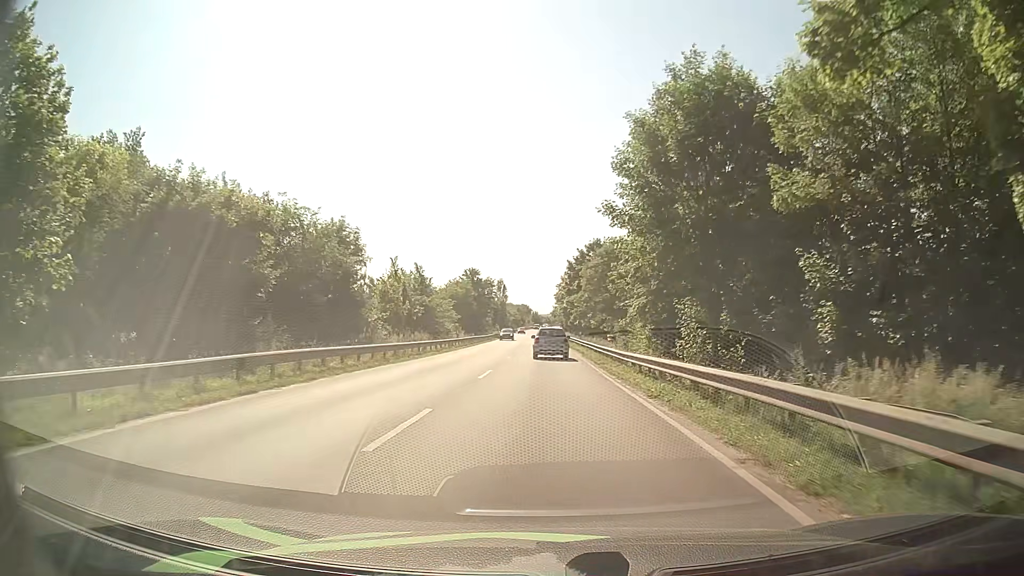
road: primary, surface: asphalt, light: Day
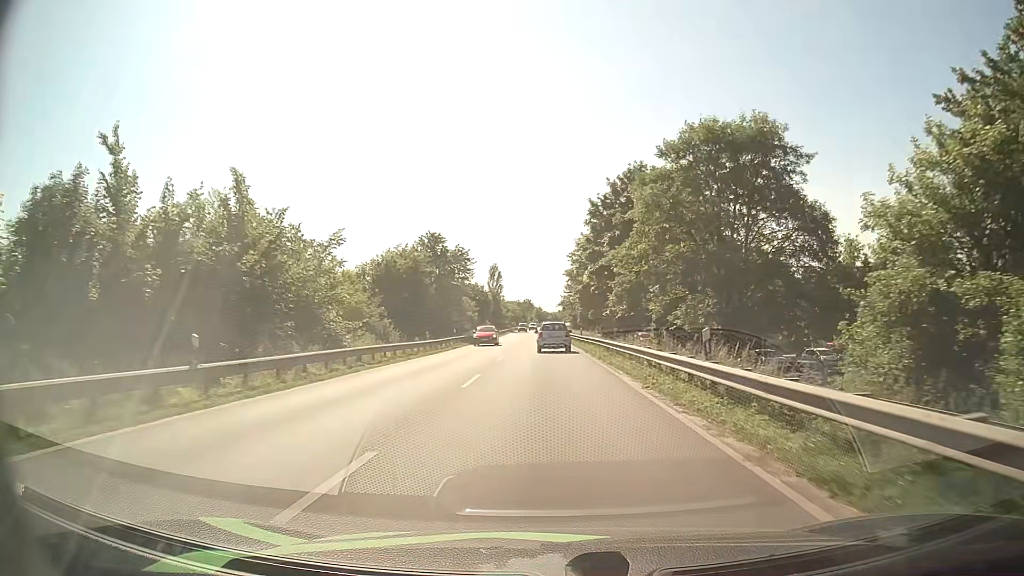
(-0.4, +40.2) m; -1°
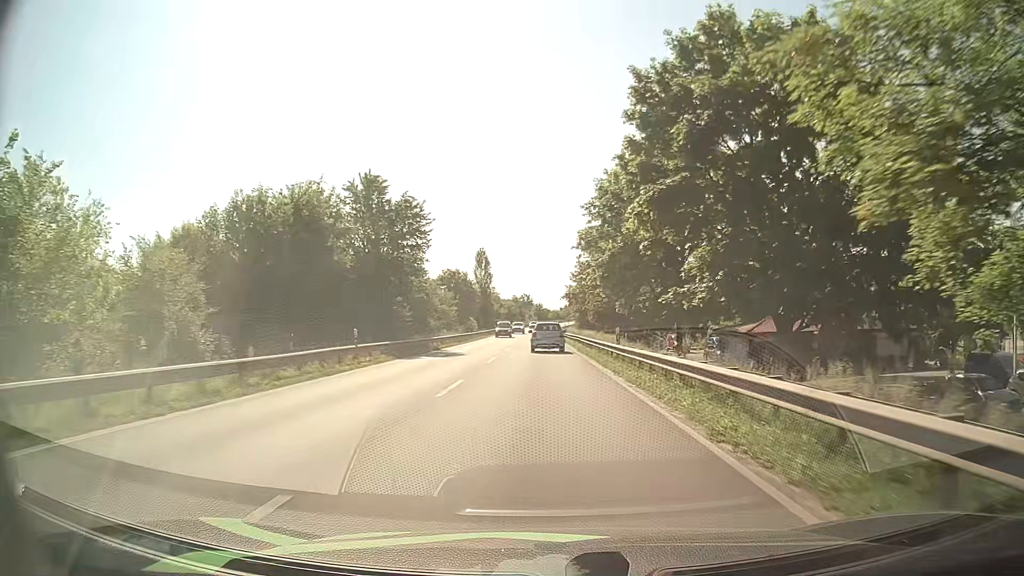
(+0.1, +26.2) m; 0°
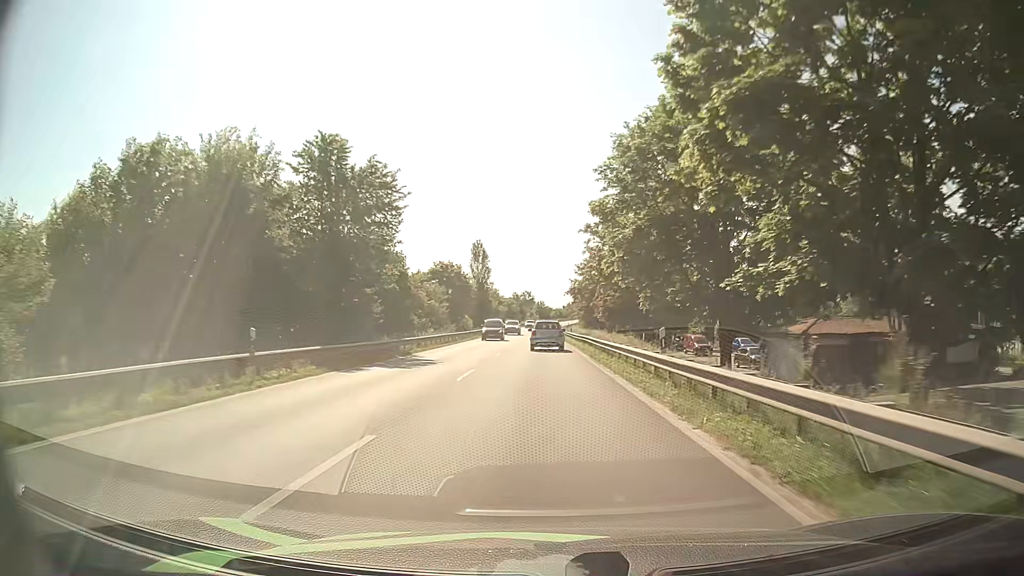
(0.0, +9.0) m; 0°
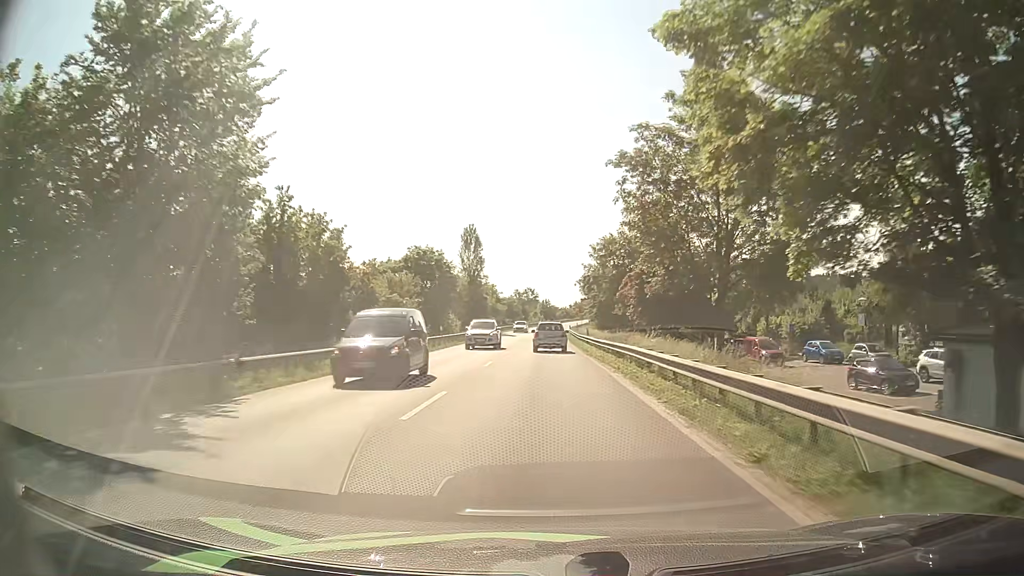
(-0.2, +18.5) m; 0°
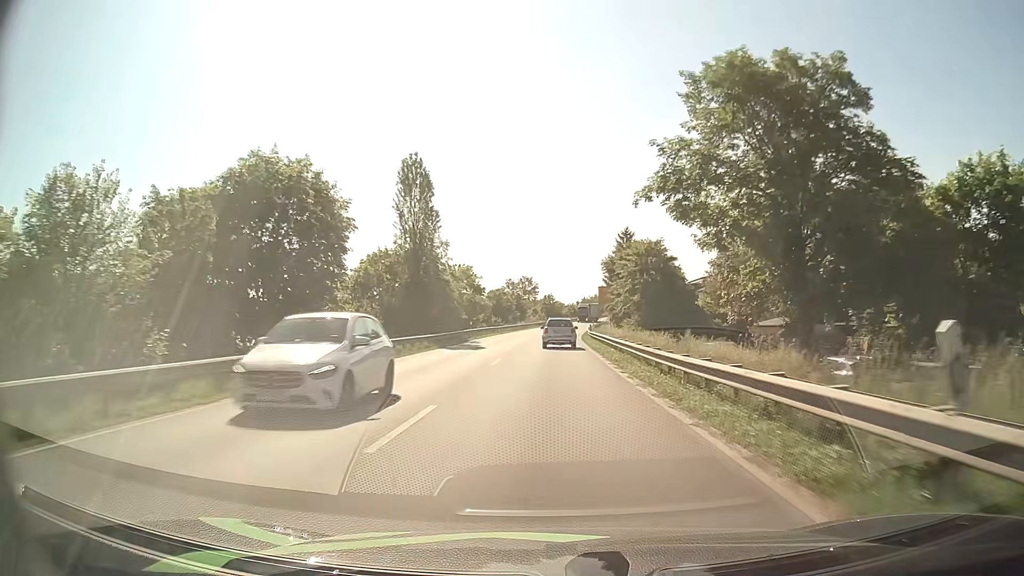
(-0.4, +38.8) m; -1°
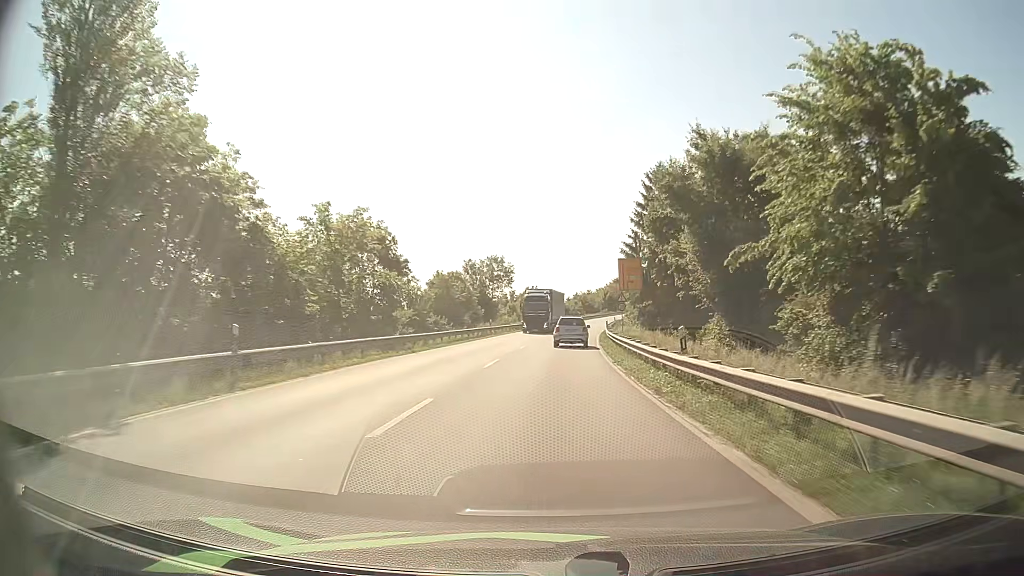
(+0.3, +39.1) m; +1°
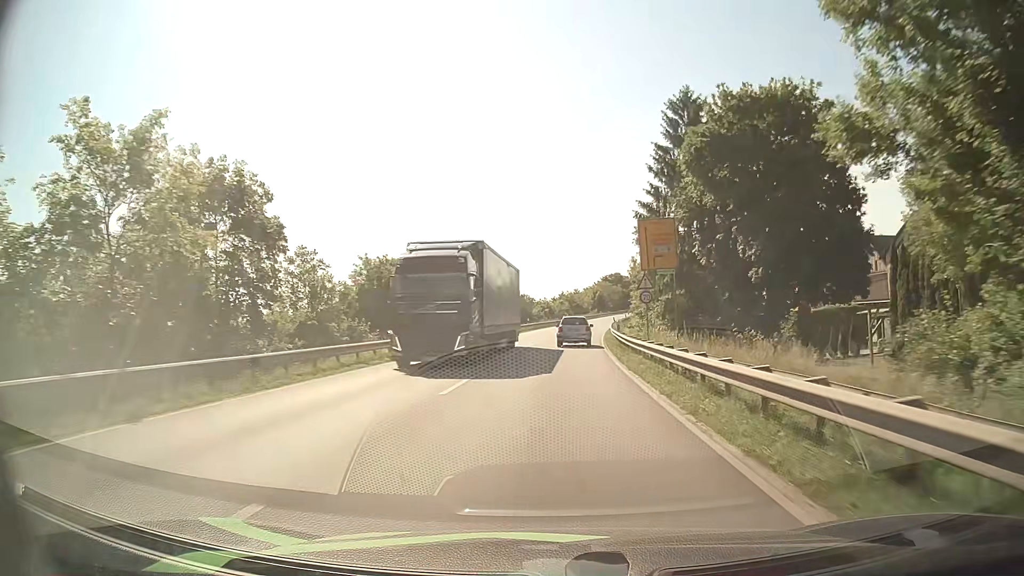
(+0.2, +19.0) m; +1°
(0, +10) (0, +20) (+1, +30) (+1, +40) (+2, +50) (+3, +60) (+4, +70) (+5, +80) (+6, +90) (+8, +100) m
